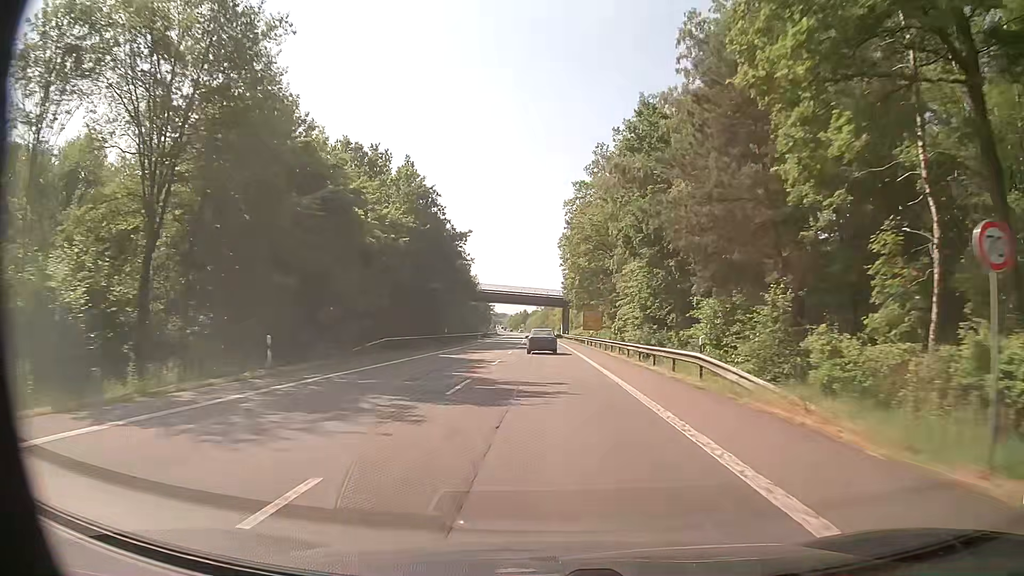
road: primary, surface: asphalt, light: Day
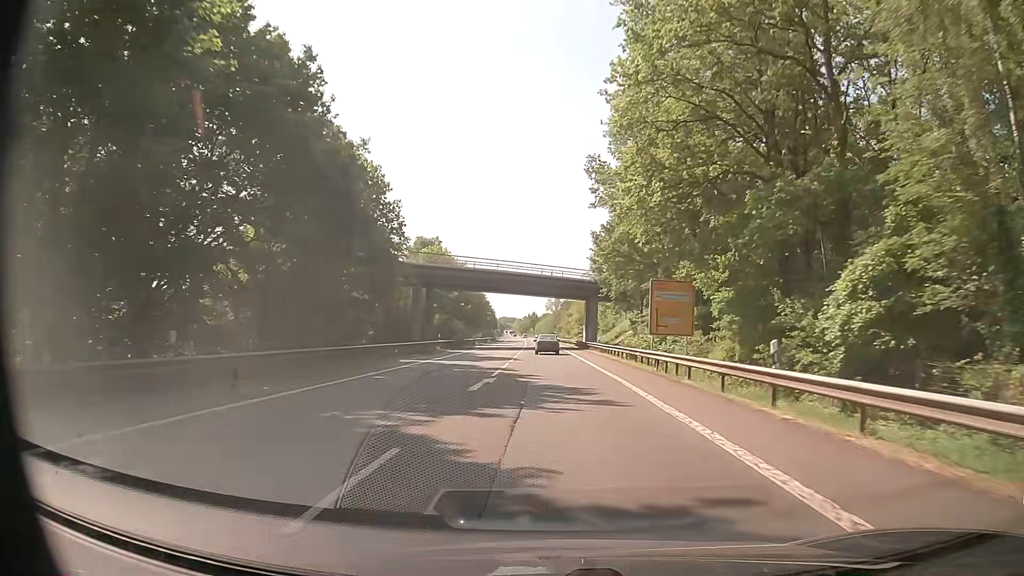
(-0.2, +45.4) m; 0°
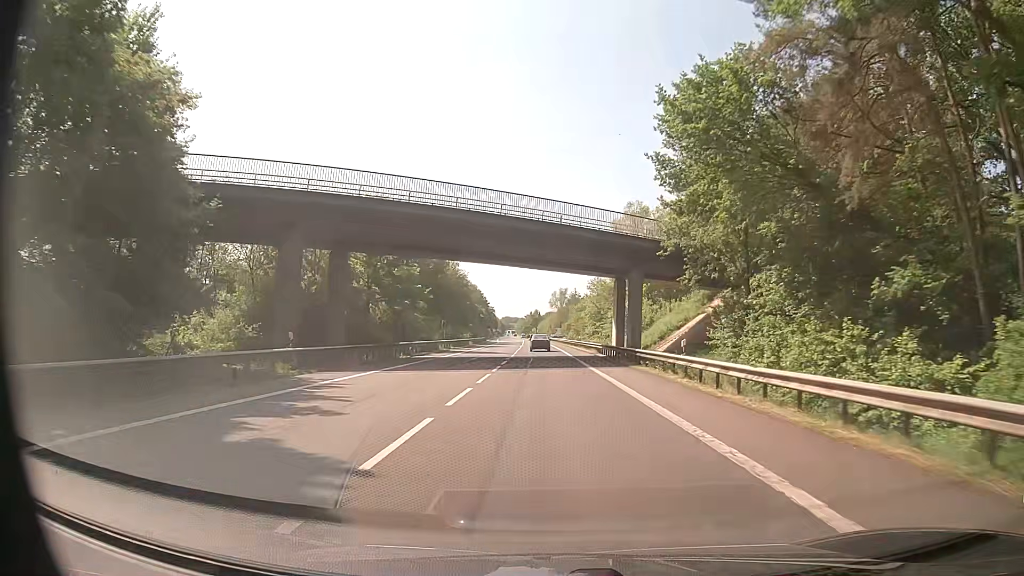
(-0.4, +33.2) m; -1°
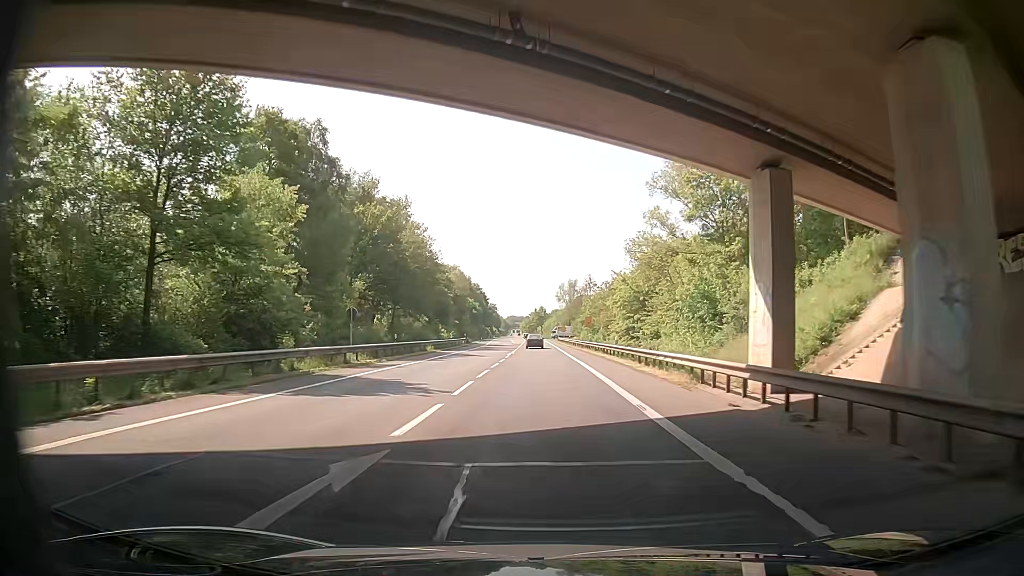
(-0.1, +33.6) m; -1°
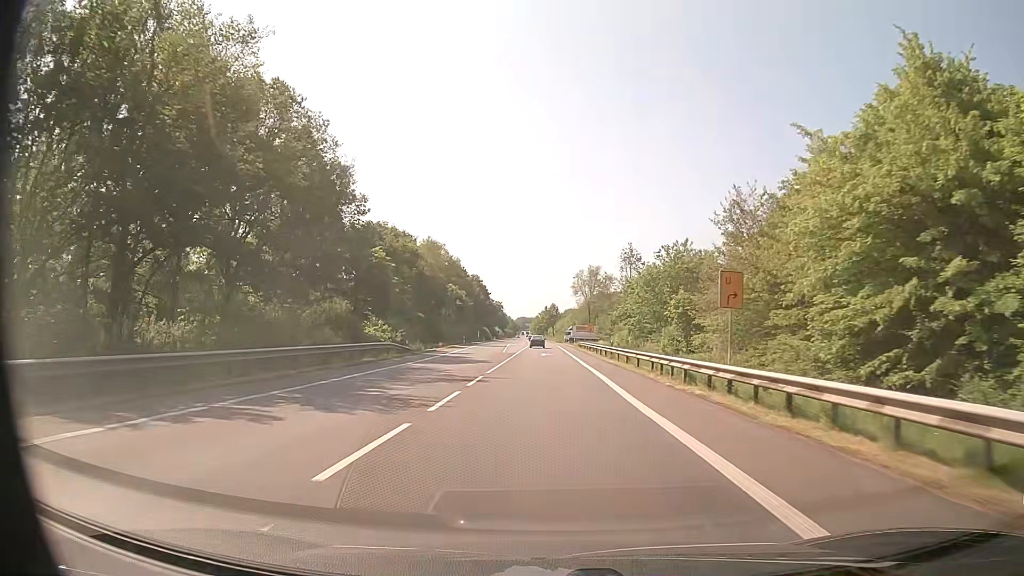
(-0.2, +45.1) m; -1°
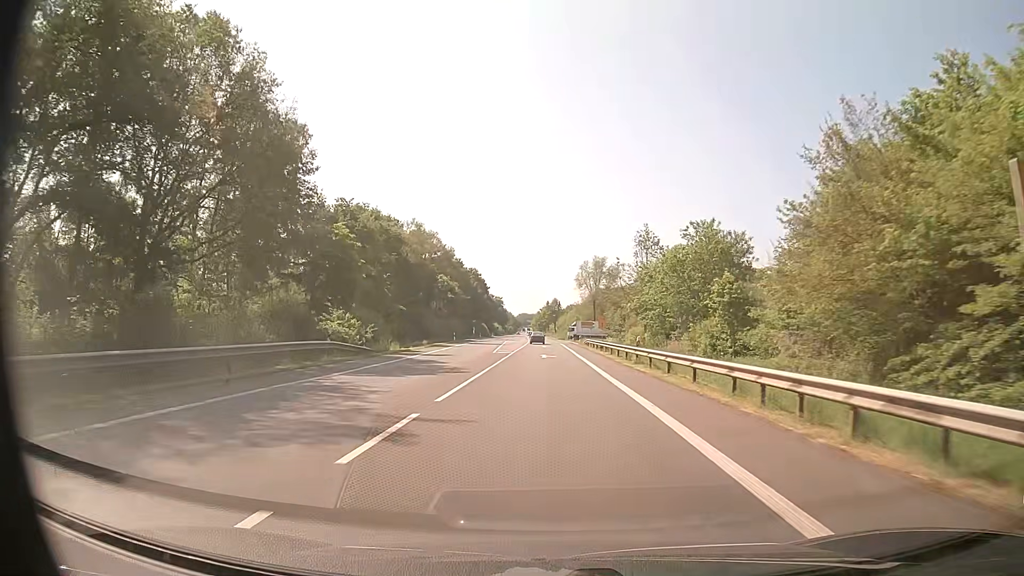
(0.0, +11.3) m; 0°
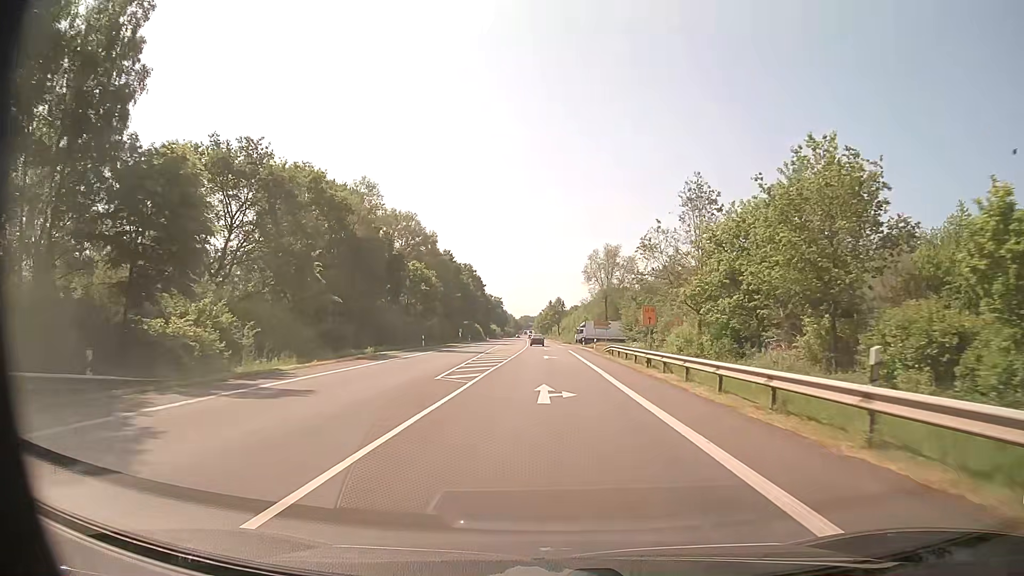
(-0.1, +22.6) m; 0°
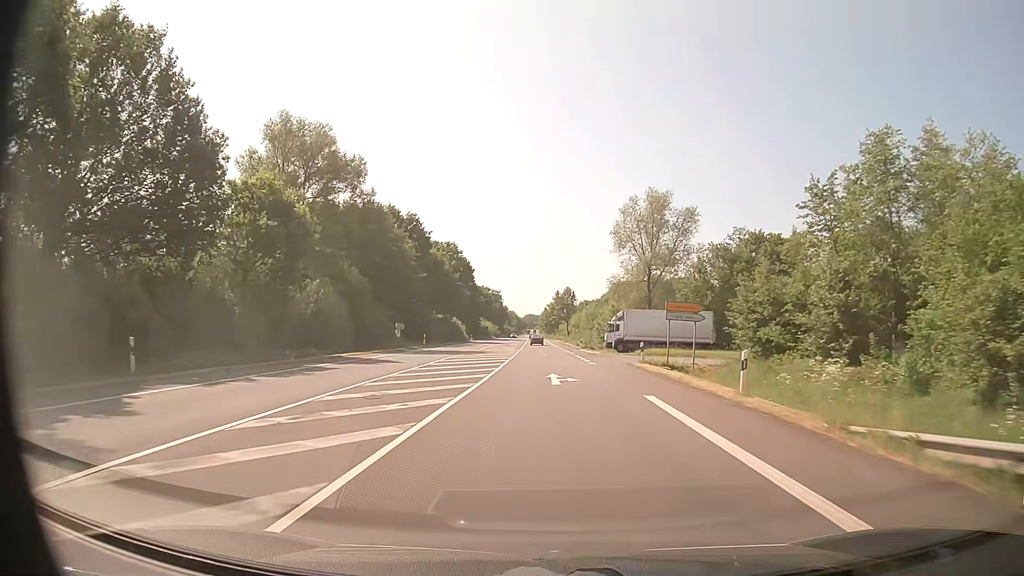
(-0.2, +45.0) m; -1°
(0, +10) (0, +20) (0, +30) (0, +40) (0, +50) (0, +60) (-1, +70) (-1, +80) (-1, +90) (-1, +100) m
